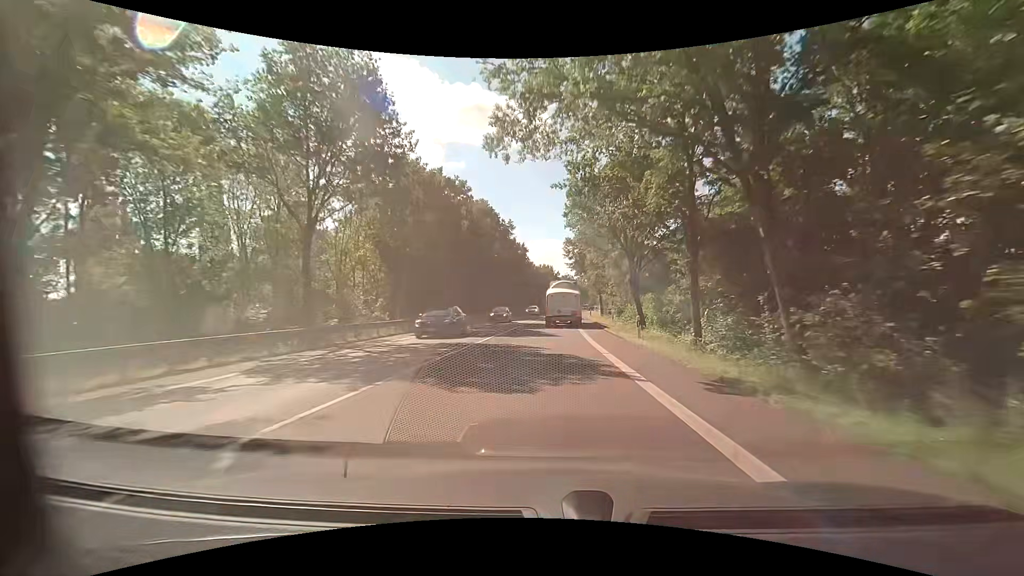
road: primary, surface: asphalt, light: Day
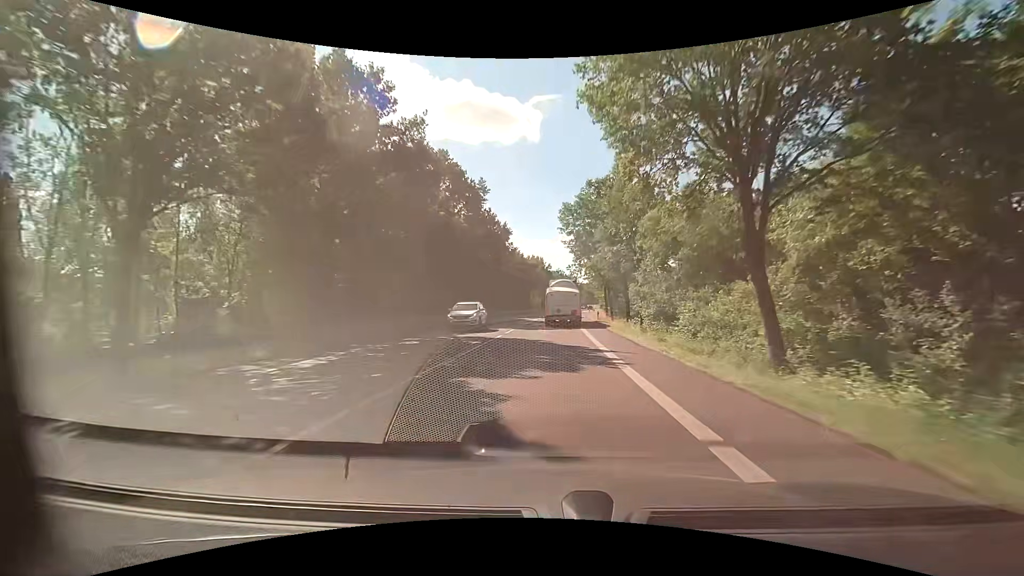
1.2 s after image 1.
(+0.2, +21.7) m; +1°
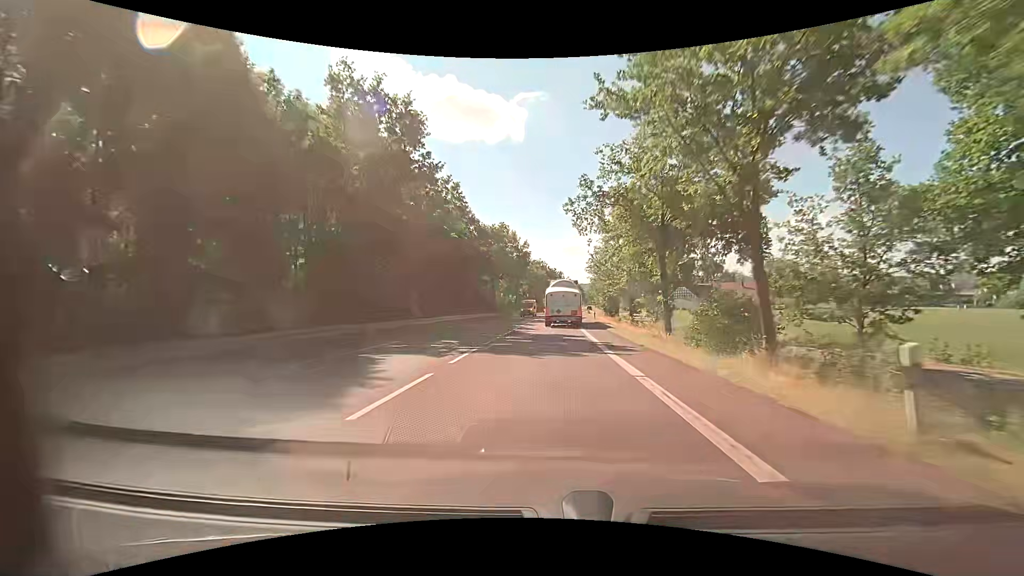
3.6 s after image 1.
(+0.7, +43.3) m; +1°
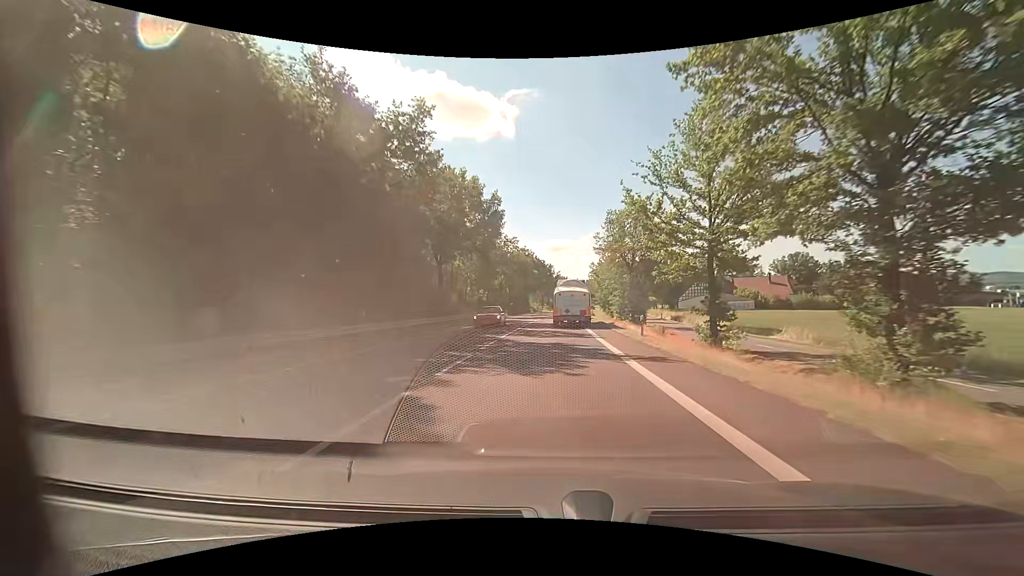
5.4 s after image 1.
(+0.8, +32.2) m; +2°
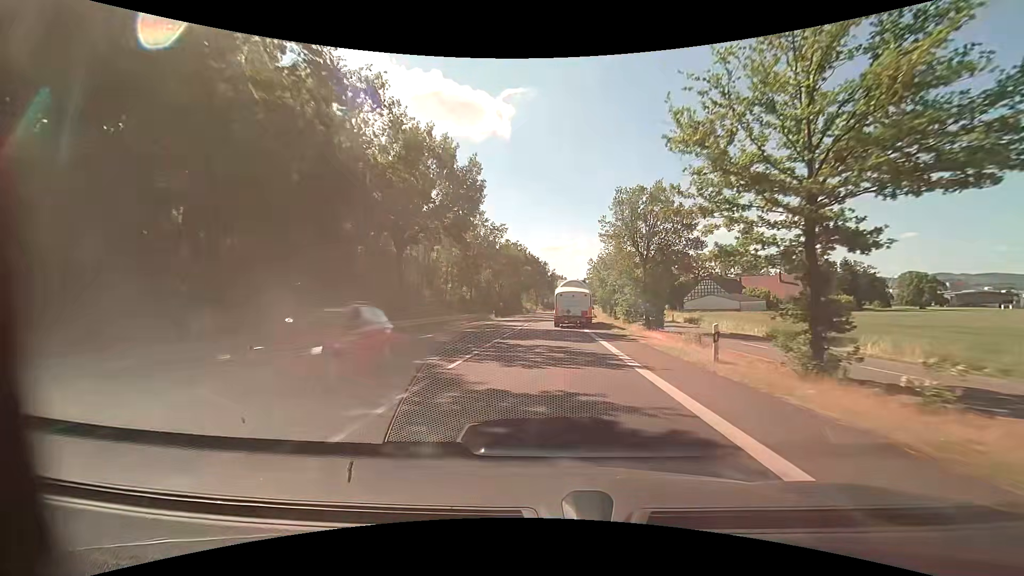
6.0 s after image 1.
(+0.1, +10.7) m; +1°
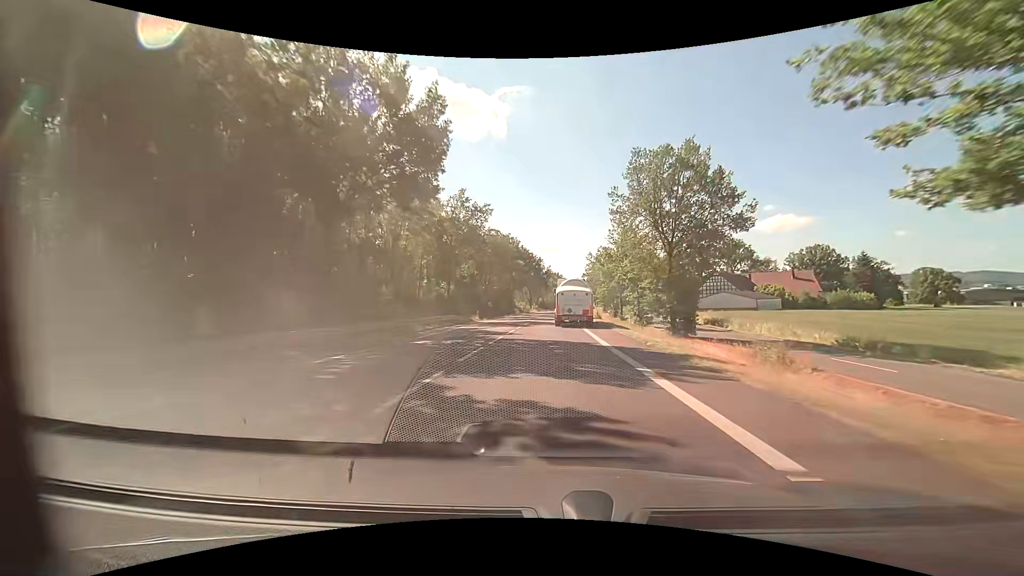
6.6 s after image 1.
(+0.1, +10.7) m; +1°
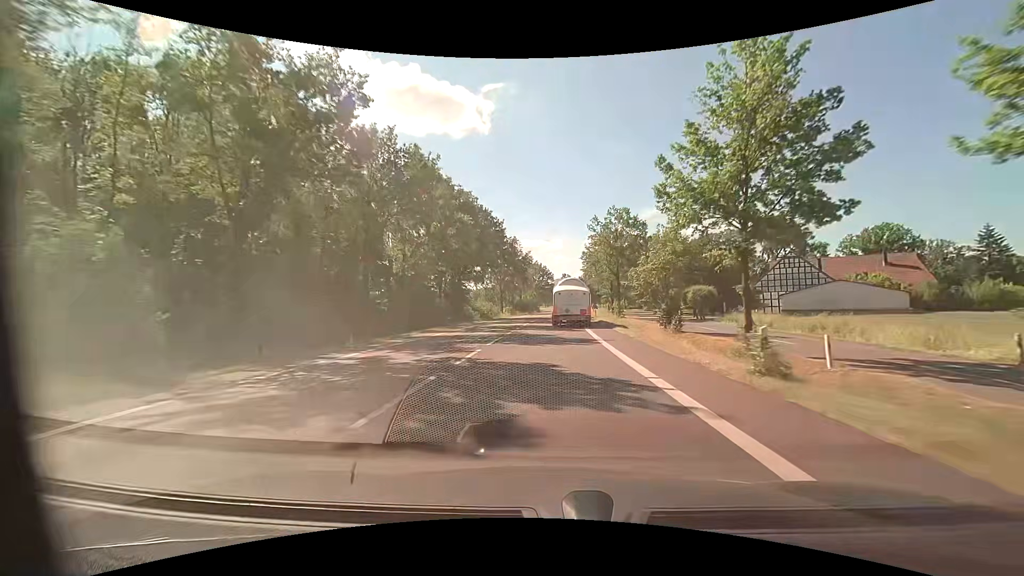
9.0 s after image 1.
(+0.9, +42.6) m; +2°
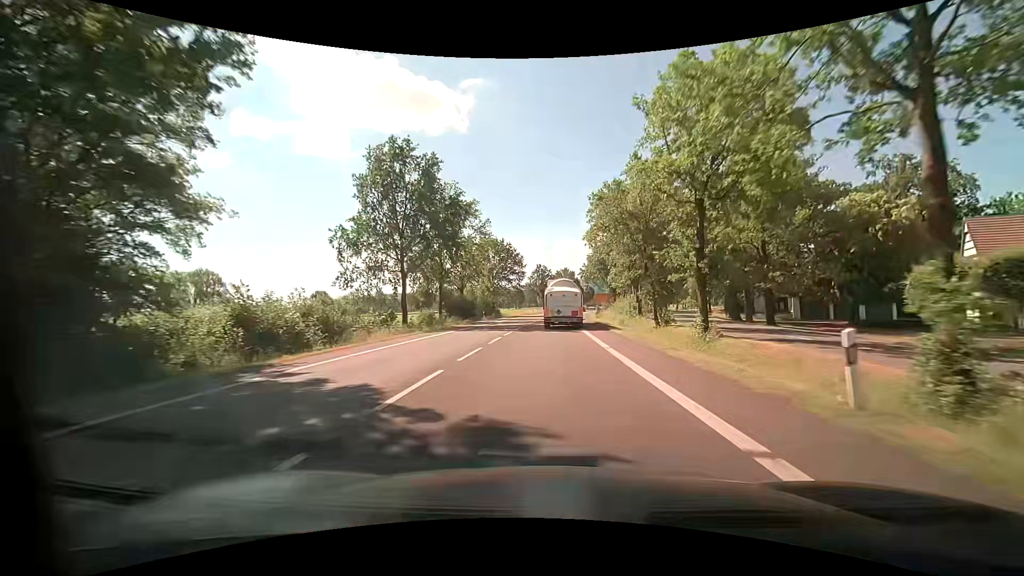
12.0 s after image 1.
(+1.6, +52.8) m; +3°
(0, +10) (0, +20) (0, +30) (+1, +40) (+1, +50) (+2, +60) (+2, +70) (+3, +80) (+4, +90) (+5, +100) m
